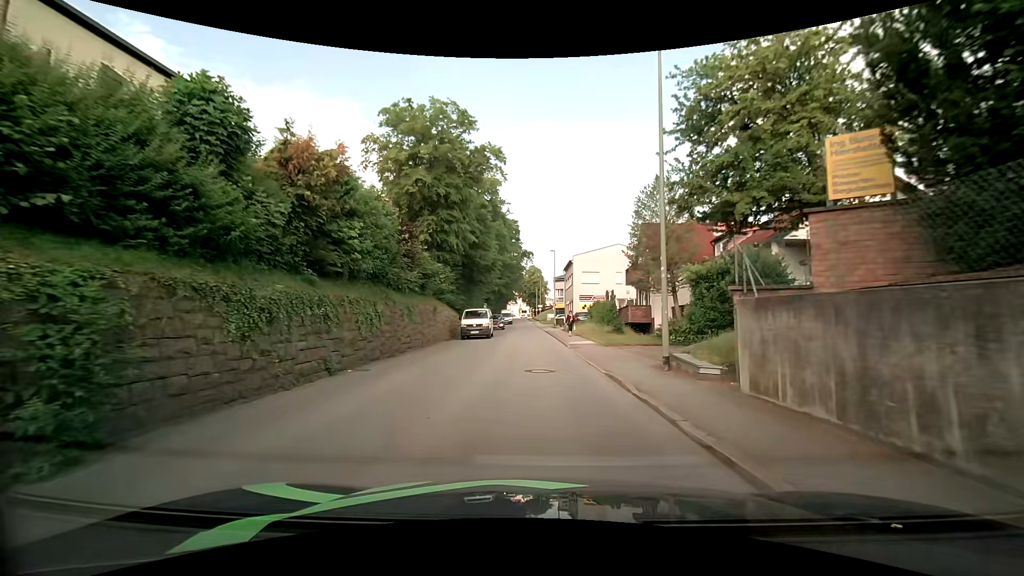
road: tertiary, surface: asphalt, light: Day
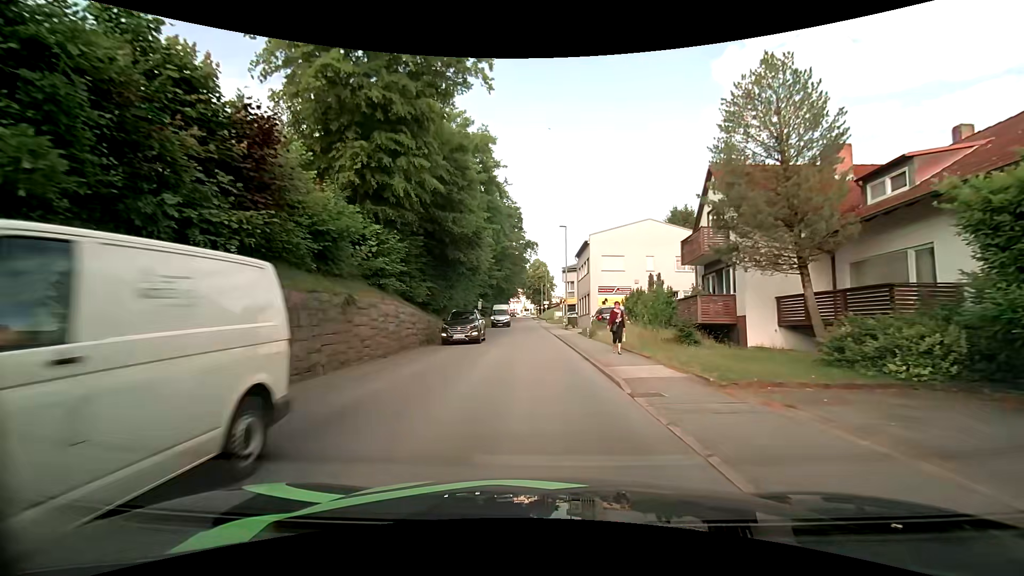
(+0.2, +13.5) m; +1°
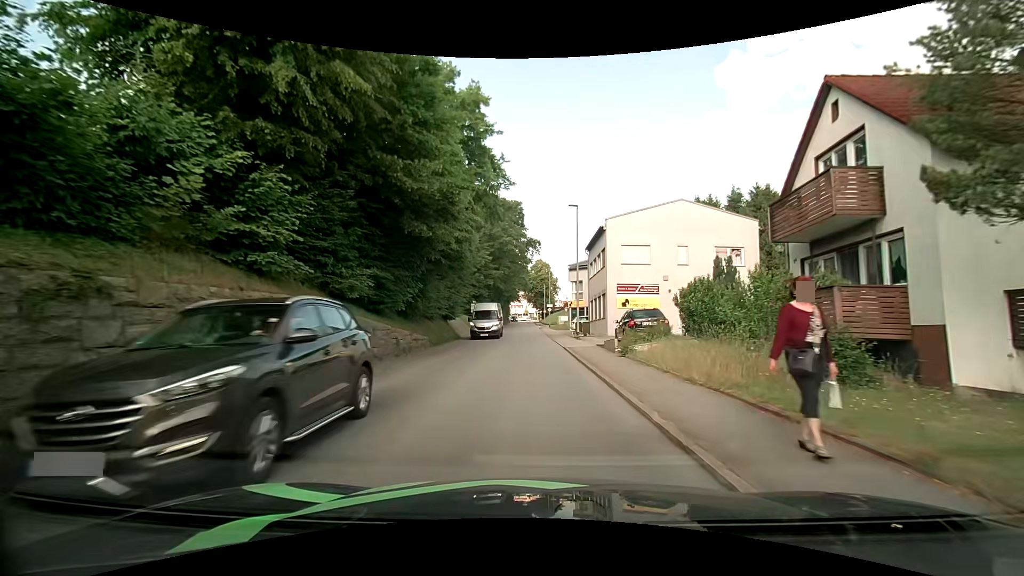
(-0.1, +9.0) m; -1°
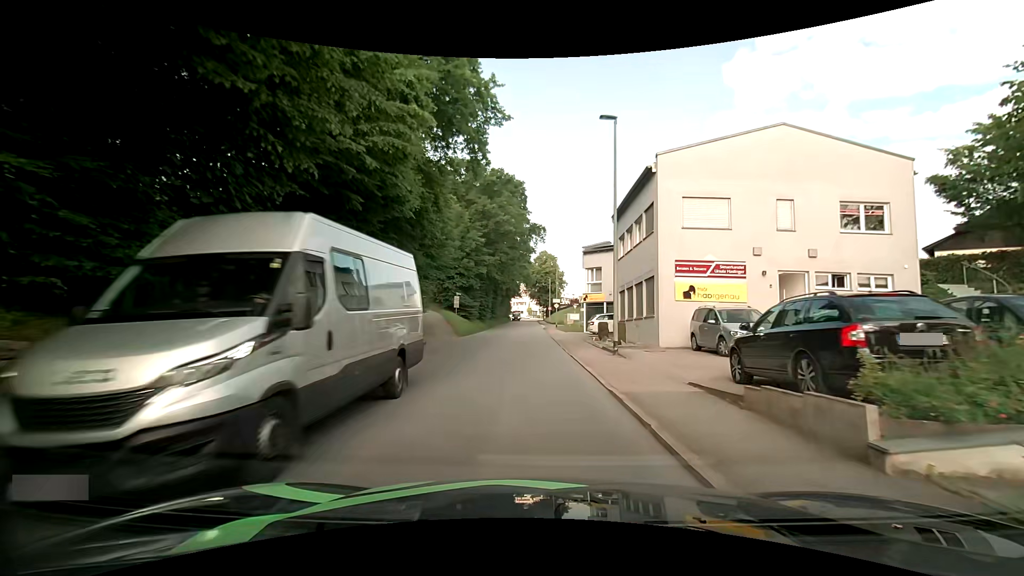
(0.0, +13.6) m; -1°
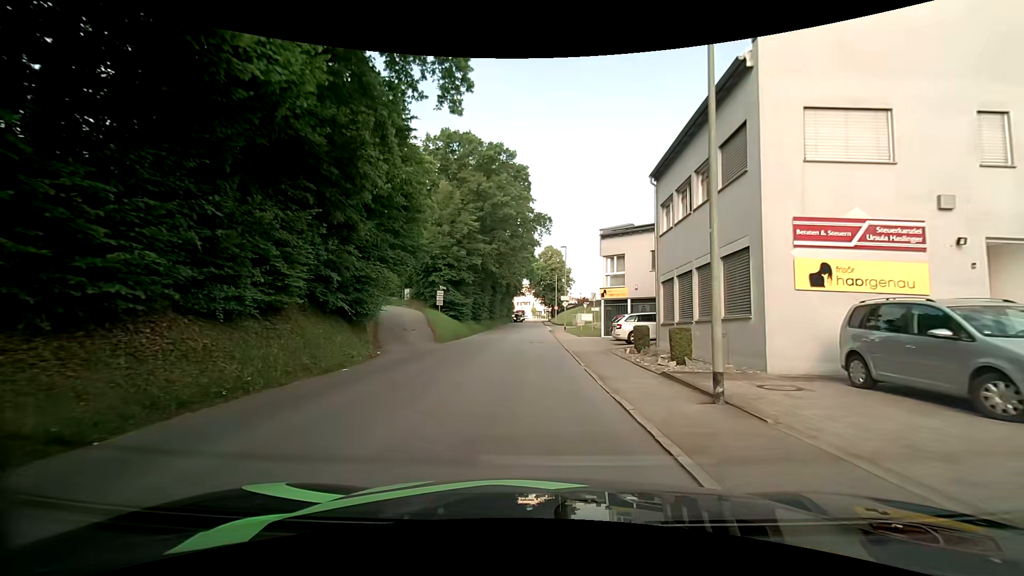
(0.0, +9.1) m; 0°
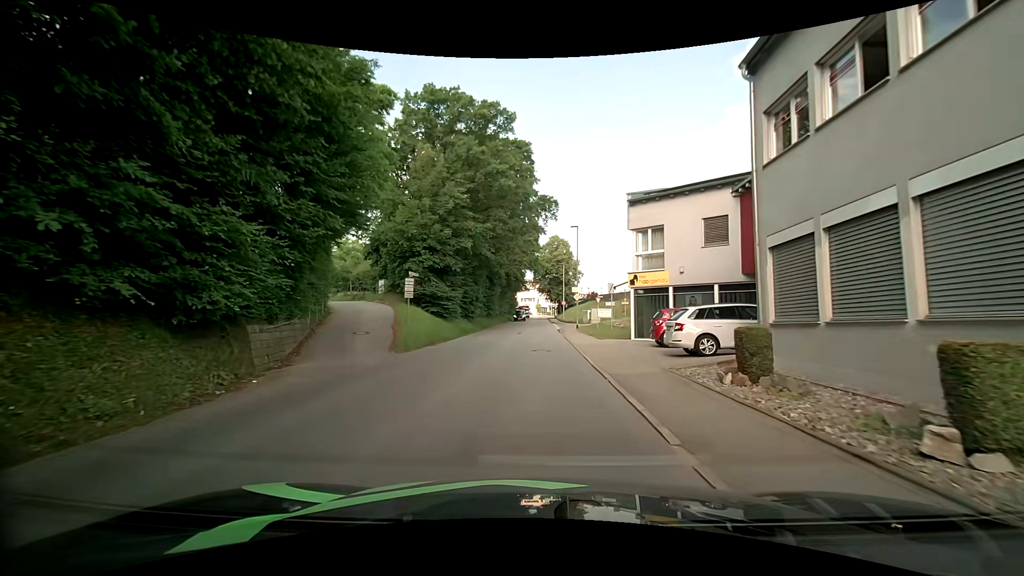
(0.0, +9.2) m; 0°
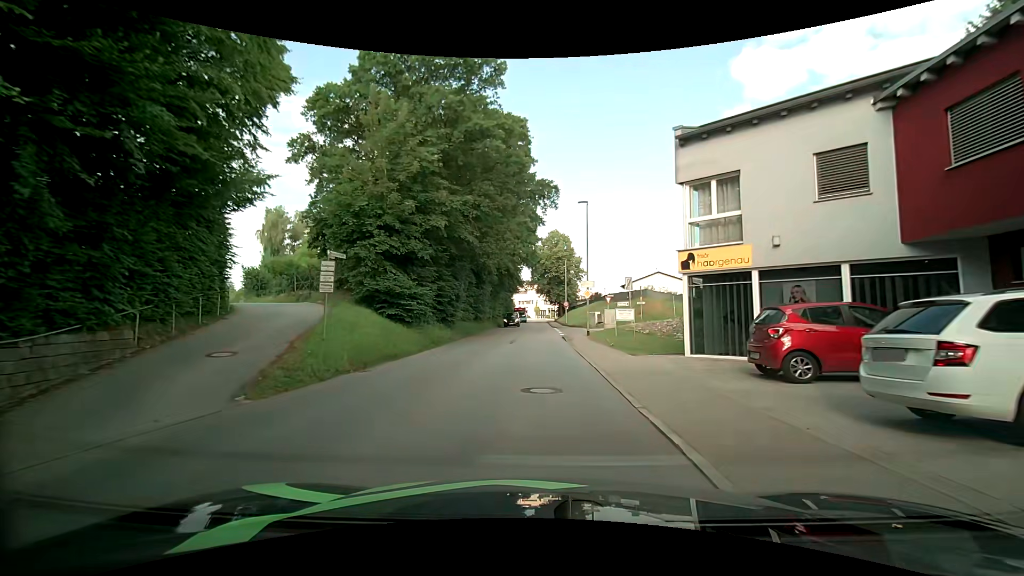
(0.0, +9.4) m; +1°
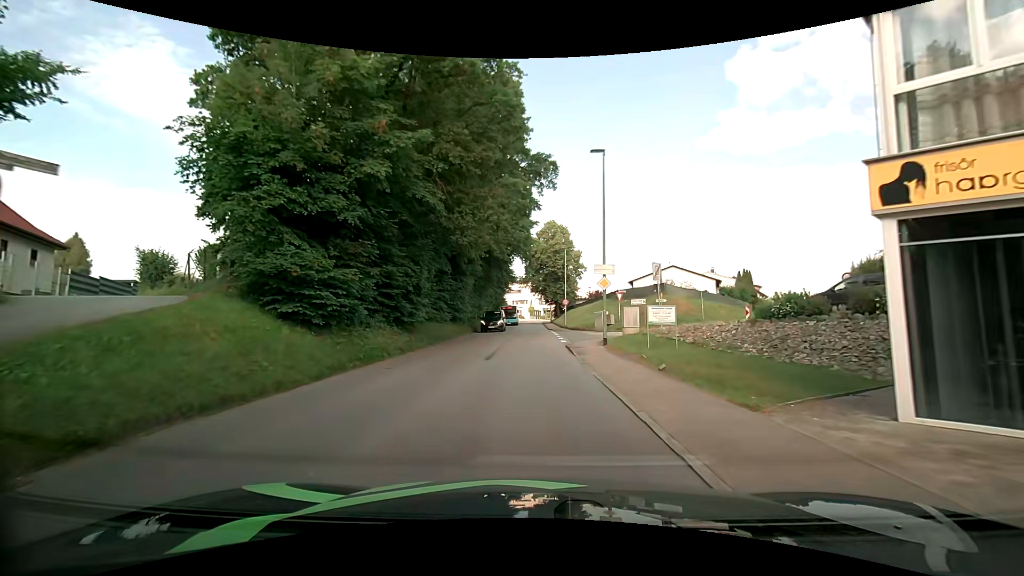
(0.0, +9.5) m; 0°
(0, +10) (0, +20) (0, +30) (0, +40) (0, +50) (-1, +60) (-1, +70) (-1, +80) (-1, +90) (0, +100) m
